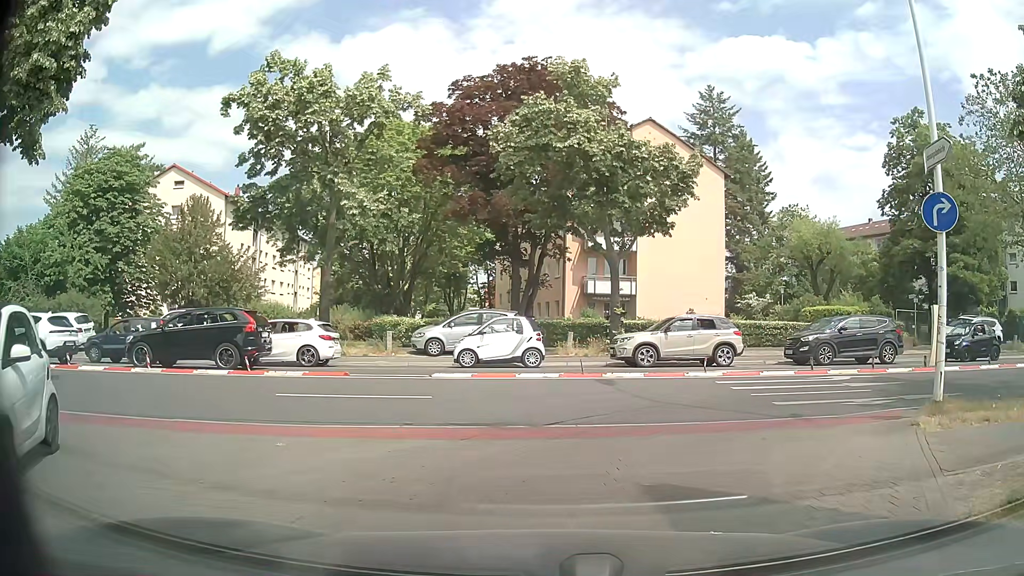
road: service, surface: paving_stones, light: Day
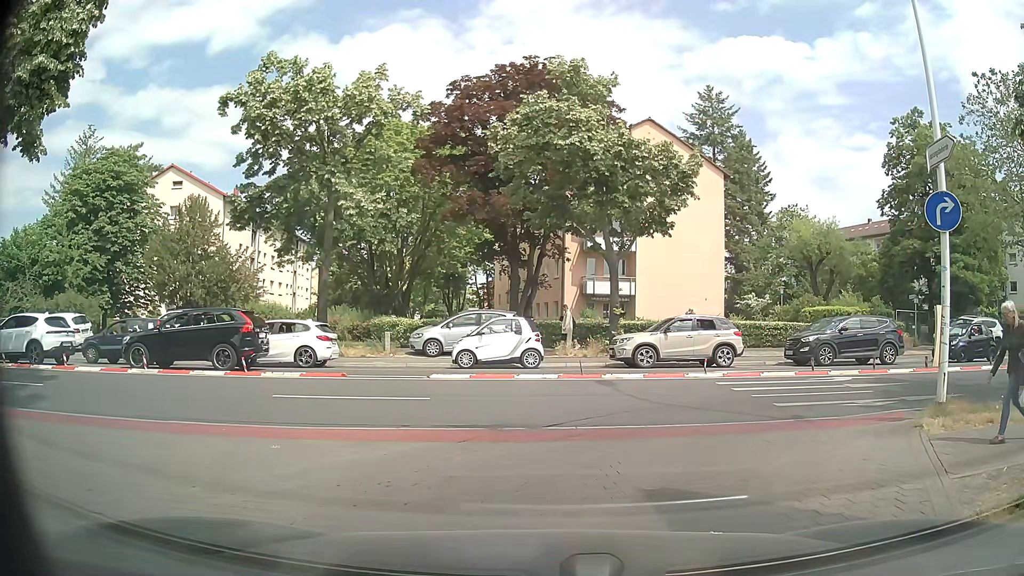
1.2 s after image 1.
(0.0, +0.2) m; 0°
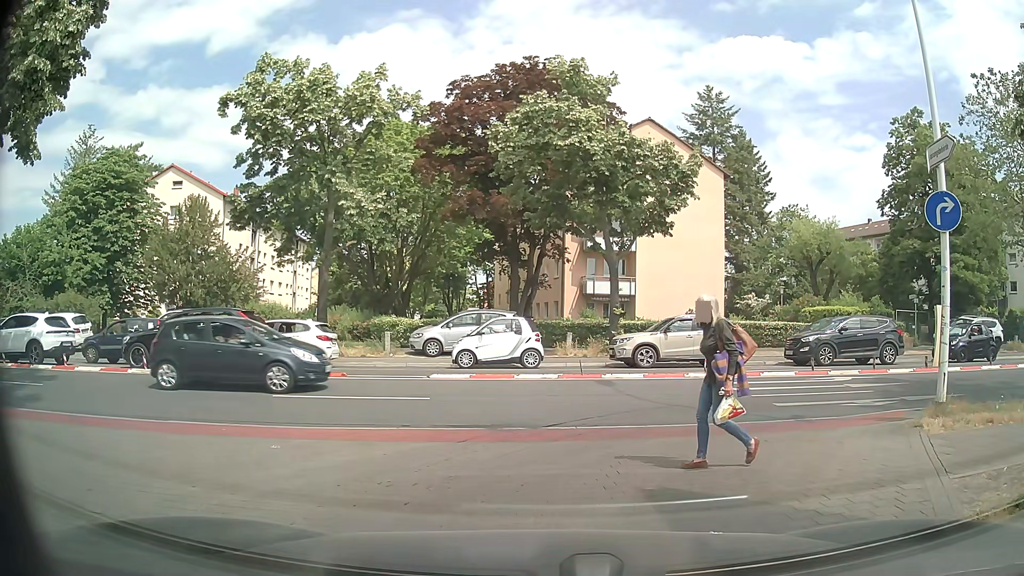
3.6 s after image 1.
(0.0, 0.0) m; 0°
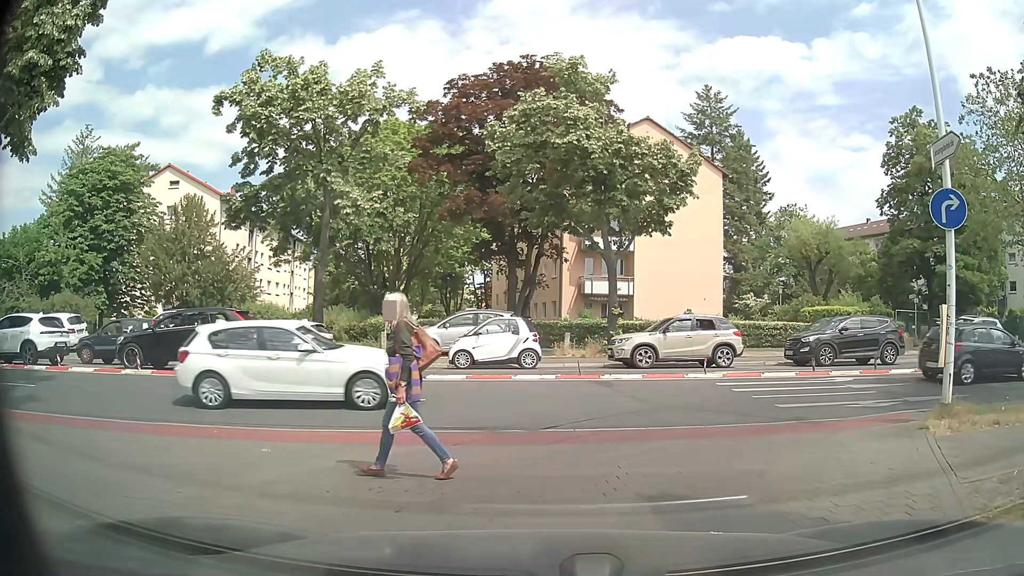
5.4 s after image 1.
(0.0, +0.2) m; 0°
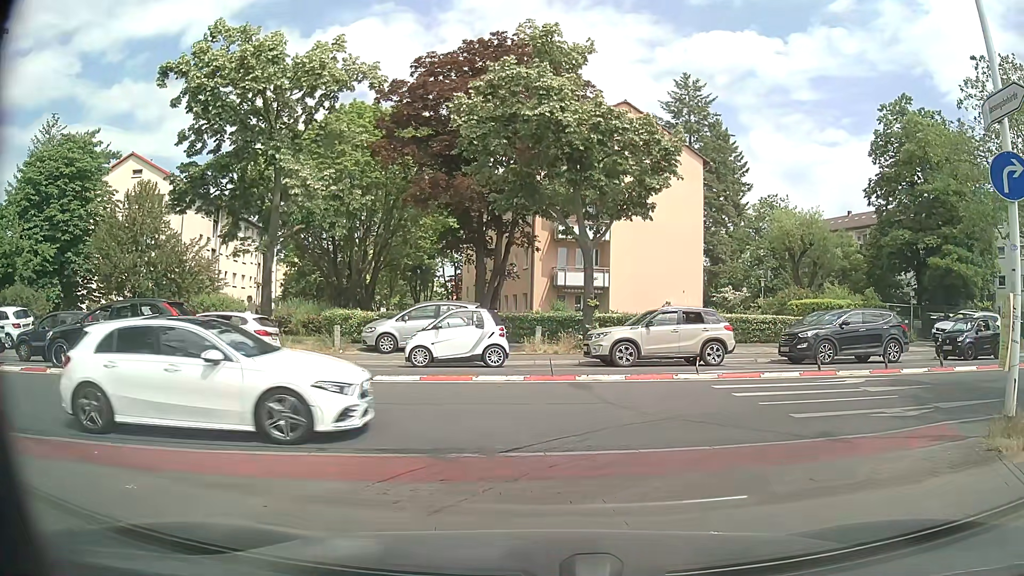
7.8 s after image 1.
(0.0, +2.2) m; 0°
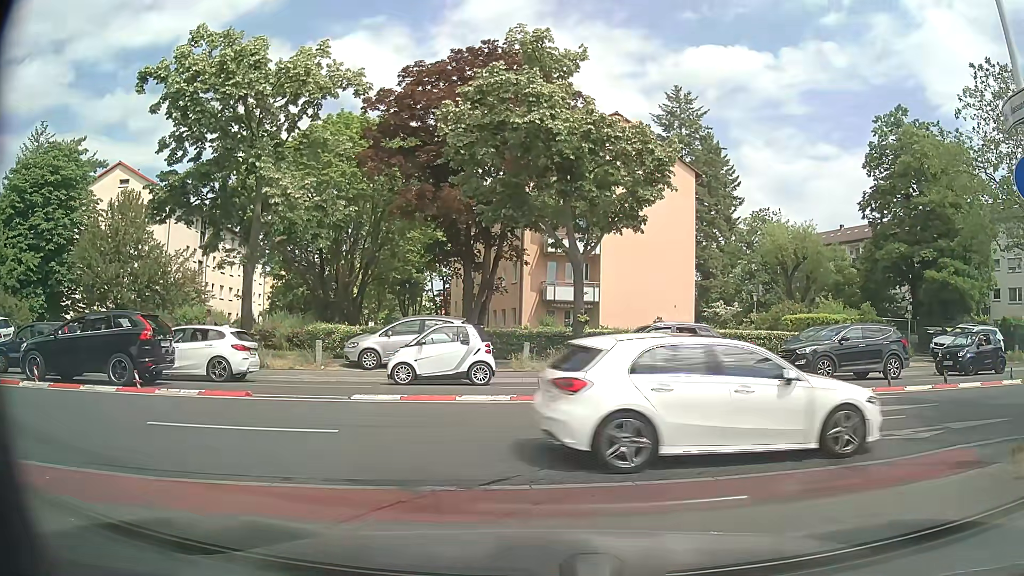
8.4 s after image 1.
(0.0, +0.8) m; 0°
